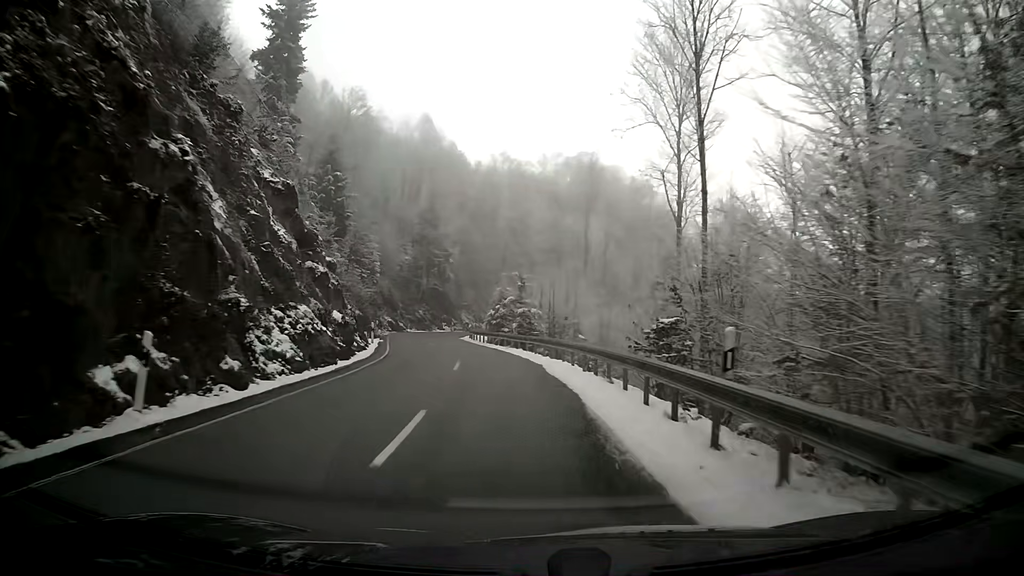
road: secondary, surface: asphalt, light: Day
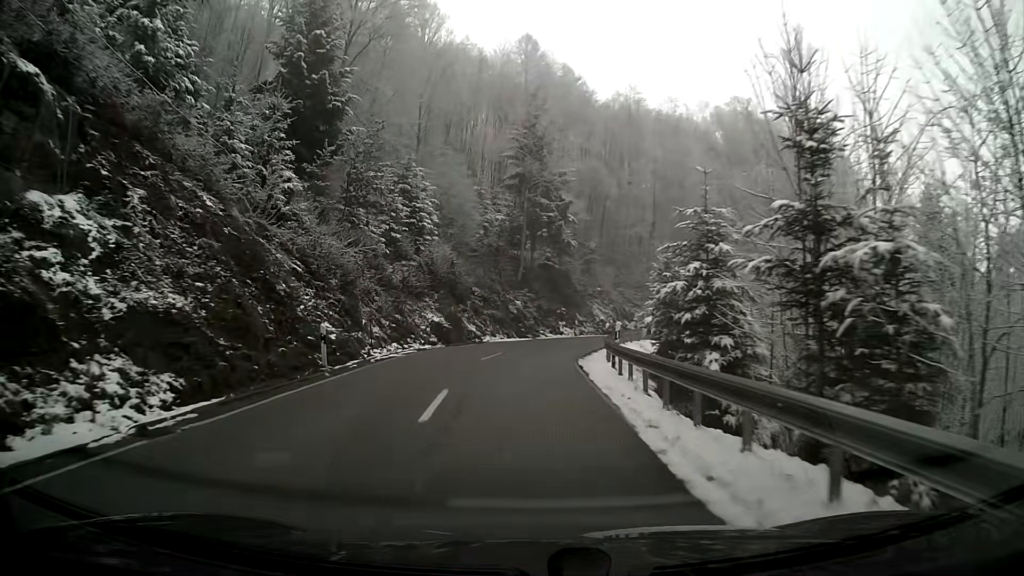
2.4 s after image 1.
(-3.2, +34.4) m; -12°
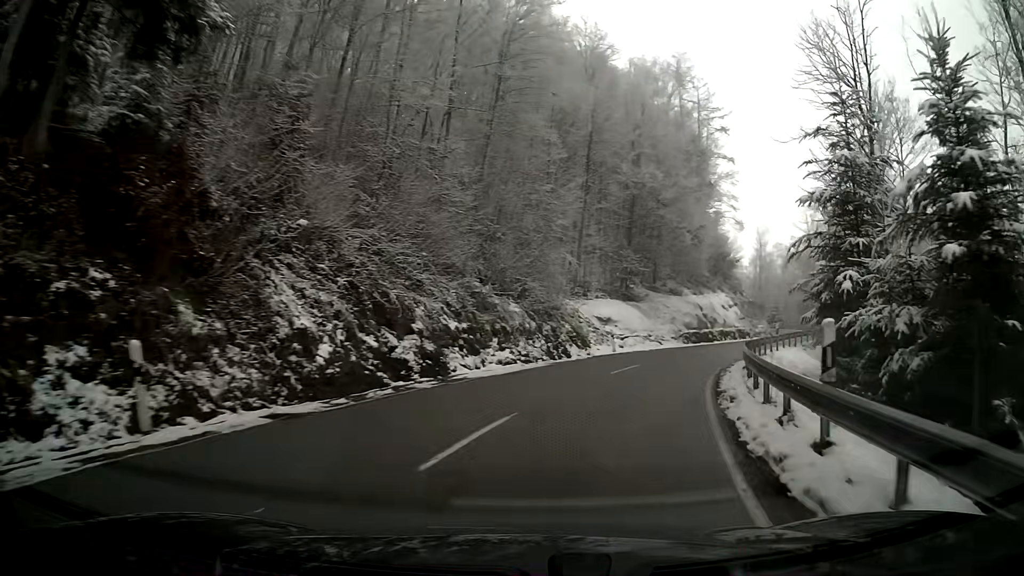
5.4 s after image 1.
(+6.1, +38.7) m; +27°
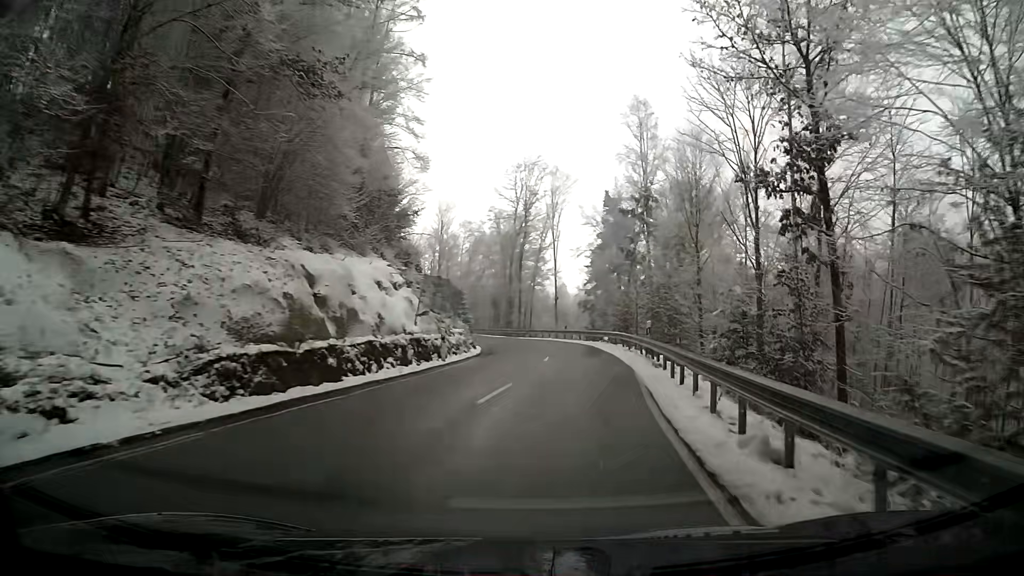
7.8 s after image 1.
(+7.9, +30.1) m; +26°
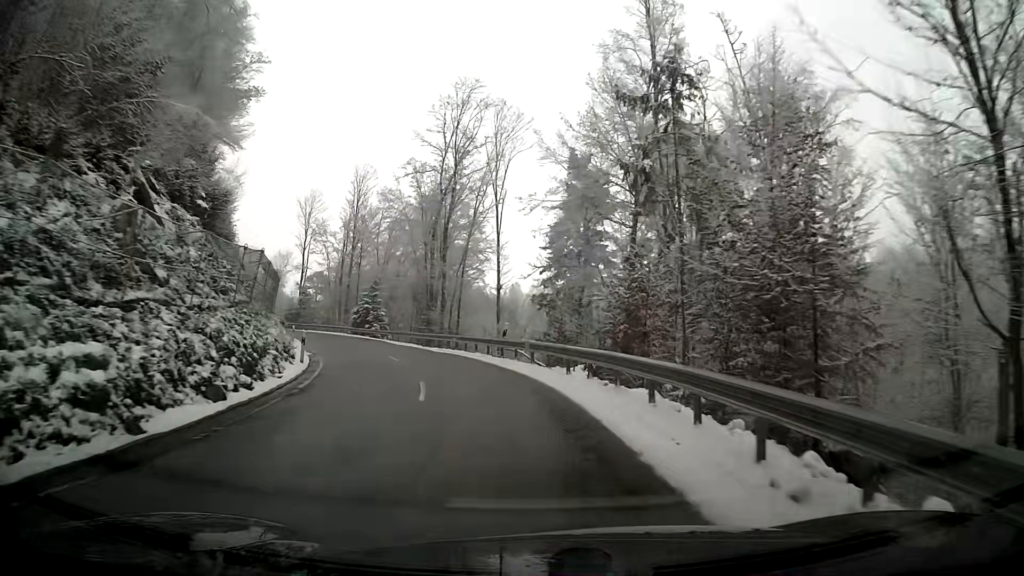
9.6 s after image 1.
(+1.2, +24.0) m; +2°
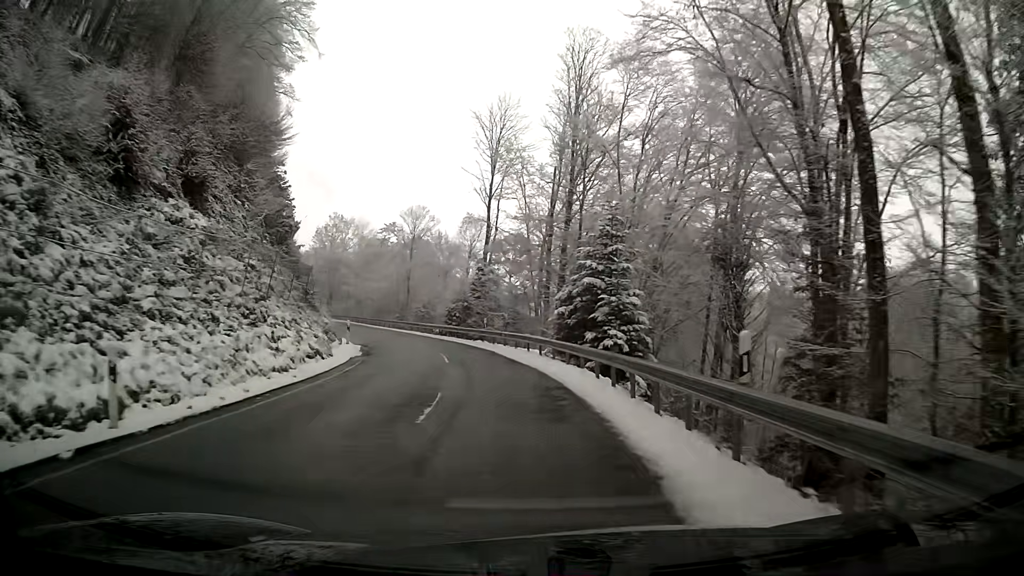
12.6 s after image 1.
(-8.1, +39.4) m; -20°
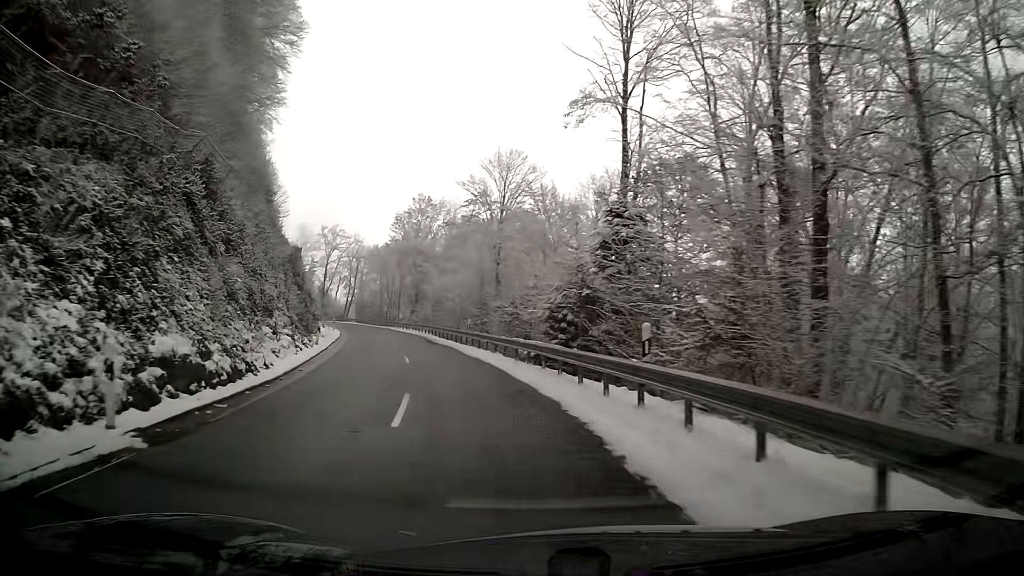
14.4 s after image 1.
(-2.2, +24.9) m; -12°
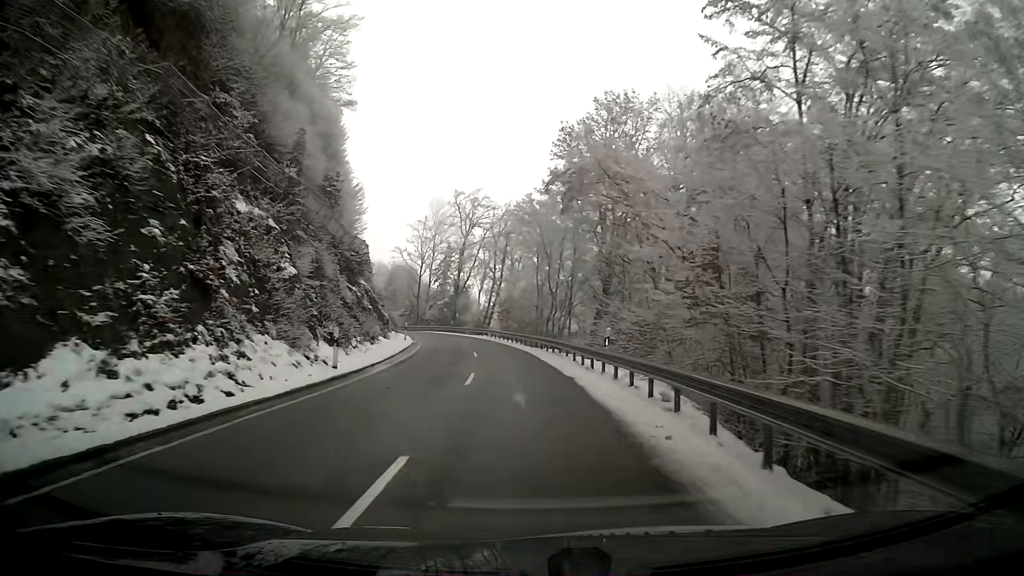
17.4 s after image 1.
(-6.6, +43.0) m; -14°
